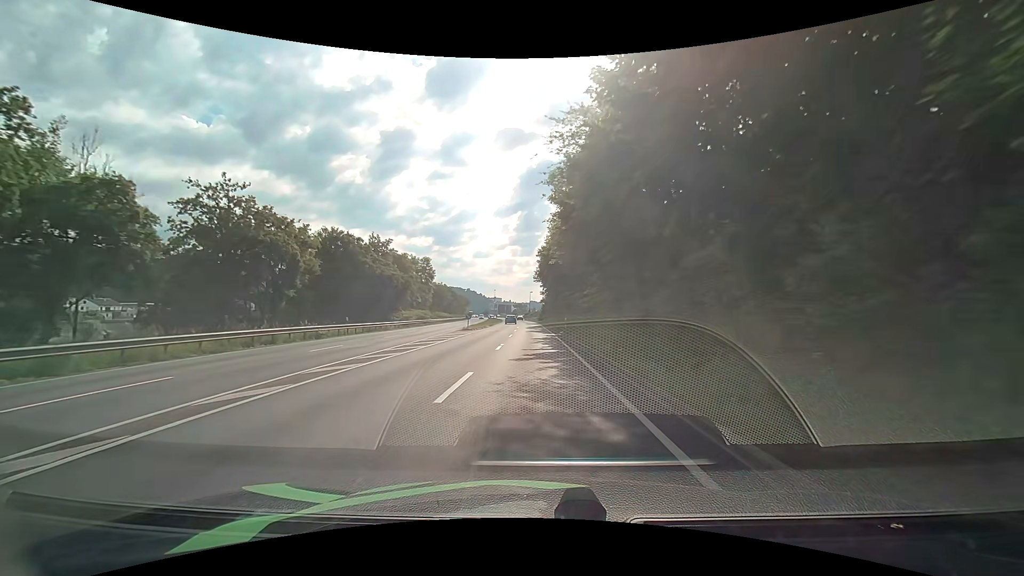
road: primary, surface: asphalt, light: Day
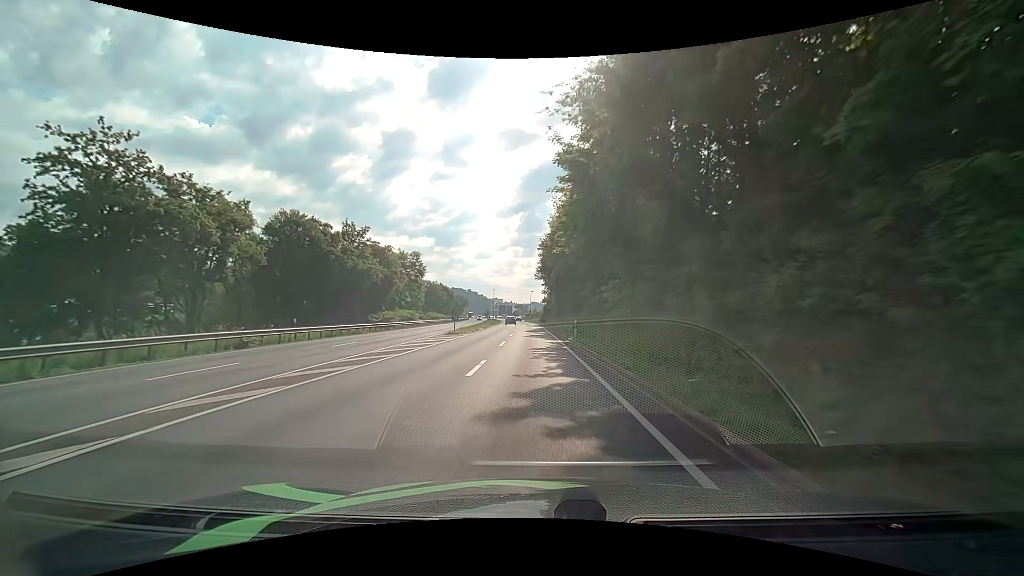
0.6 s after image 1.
(-0.1, +8.4) m; 0°
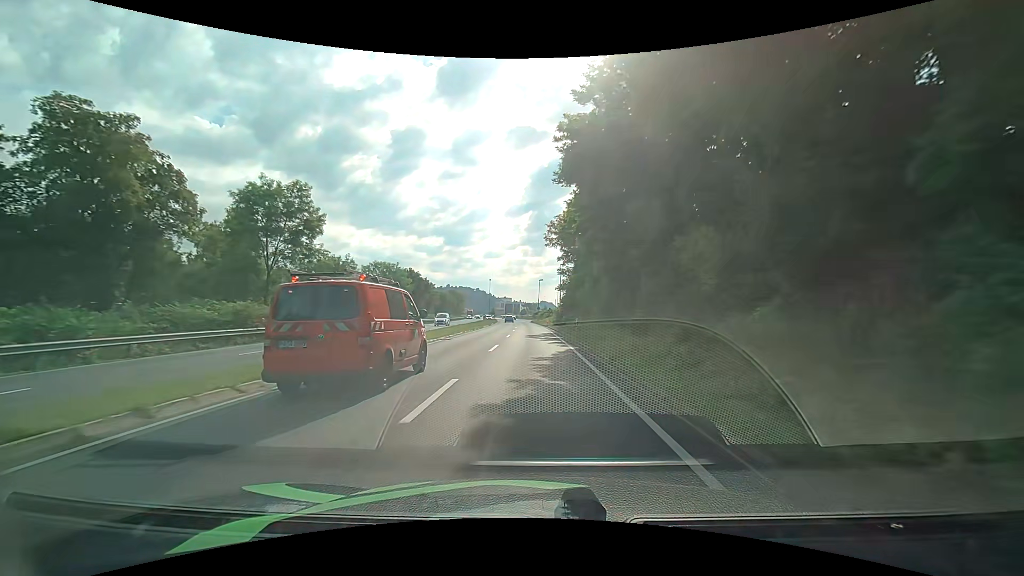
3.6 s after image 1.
(-0.5, +41.2) m; -1°
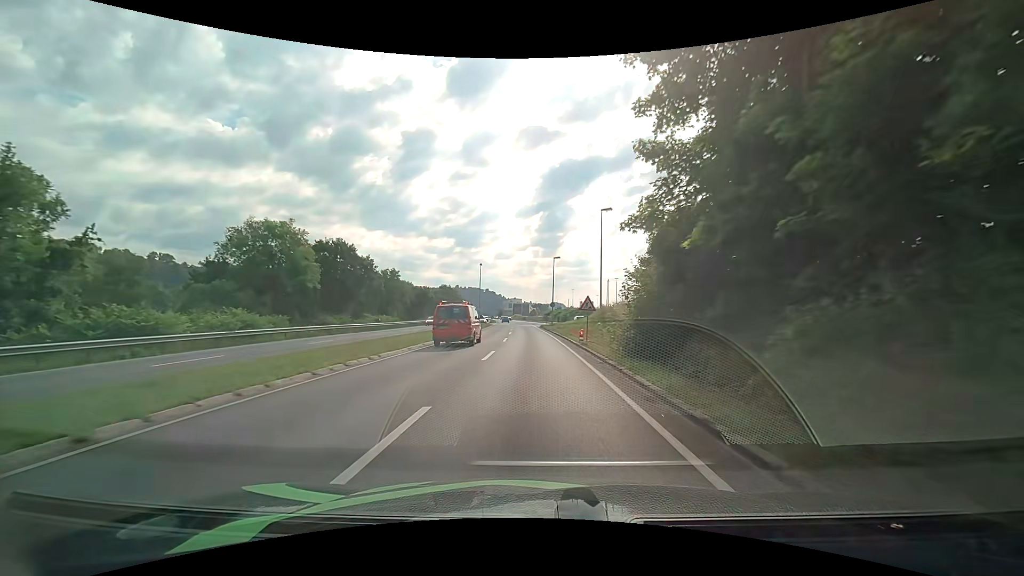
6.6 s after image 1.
(-0.1, +38.8) m; -1°
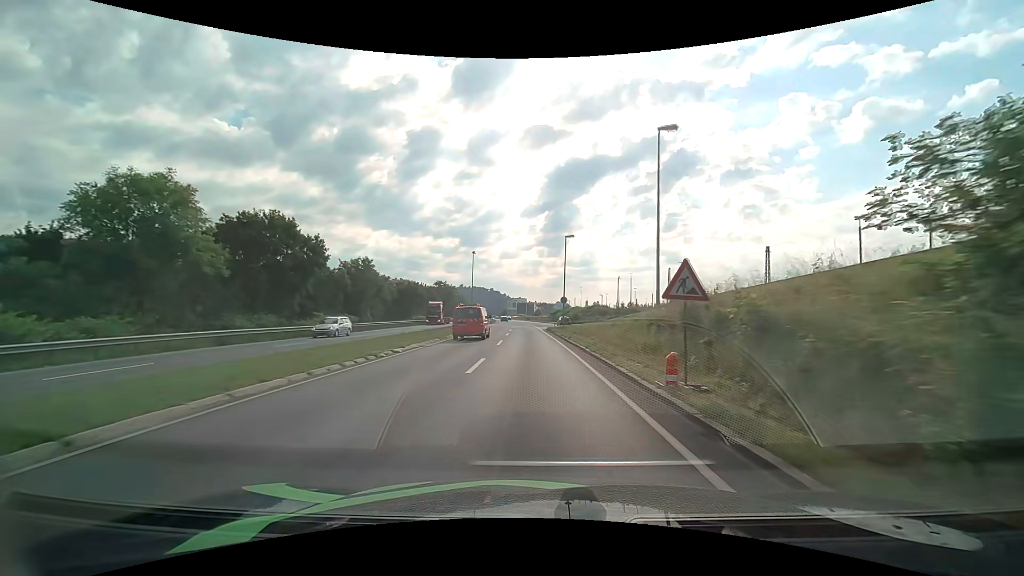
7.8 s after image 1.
(-0.1, +15.5) m; 0°
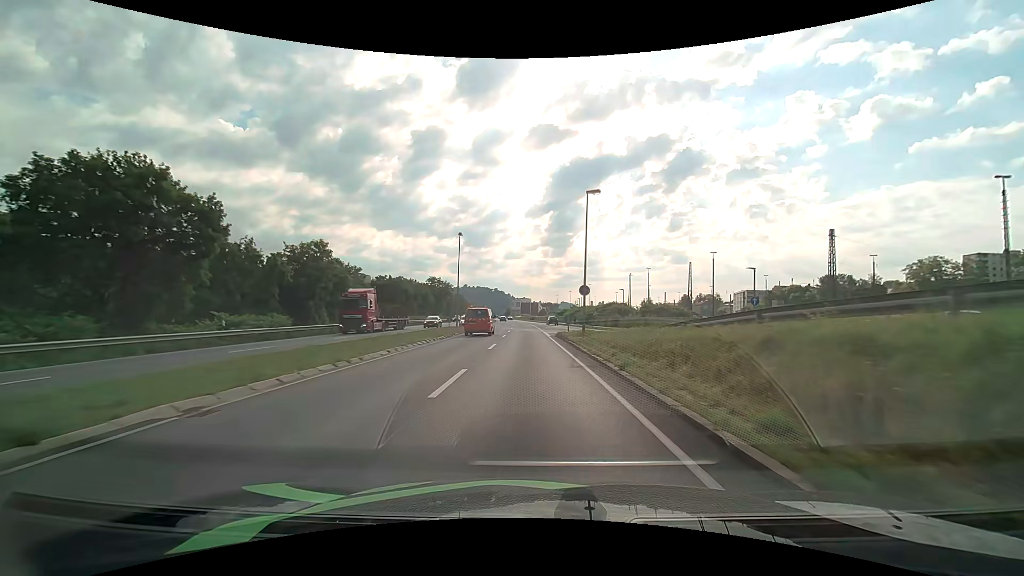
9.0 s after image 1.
(-0.1, +15.6) m; -1°
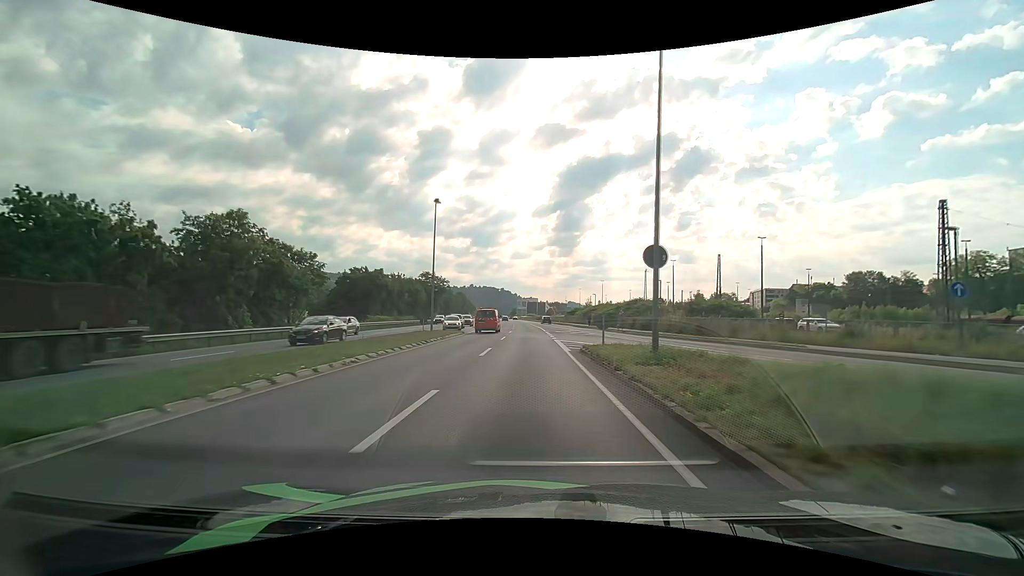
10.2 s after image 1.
(-0.1, +15.5) m; -1°
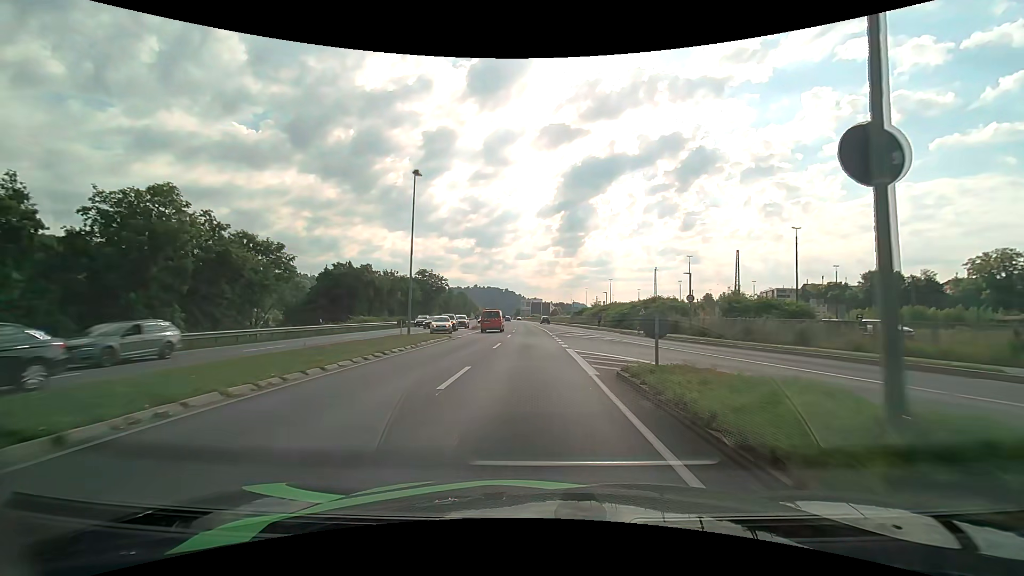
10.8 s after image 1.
(0.0, +7.8) m; -1°
(0, +10) (0, +20) (0, +30) (0, +40) (-1, +50) (-1, +60) (-1, +70) (-2, +80) (-2, +90) (-3, +100) m
